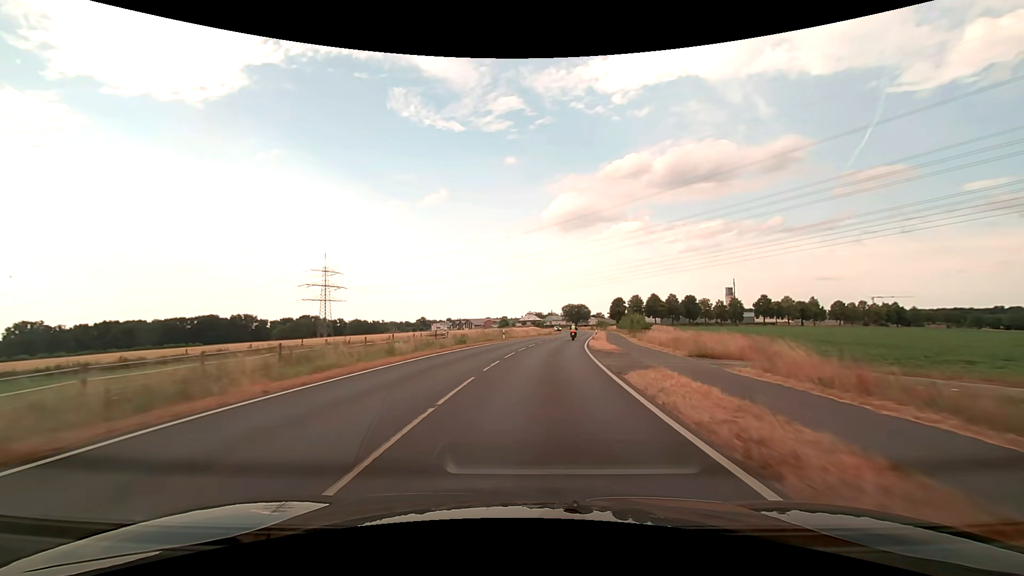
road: secondary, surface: asphalt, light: Day
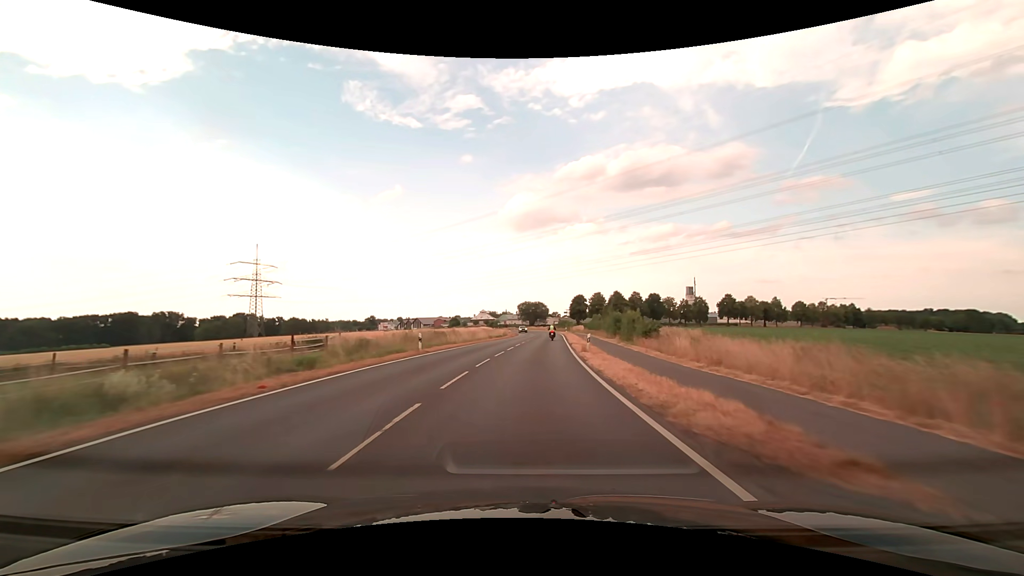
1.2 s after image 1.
(+1.0, +22.0) m; +5°
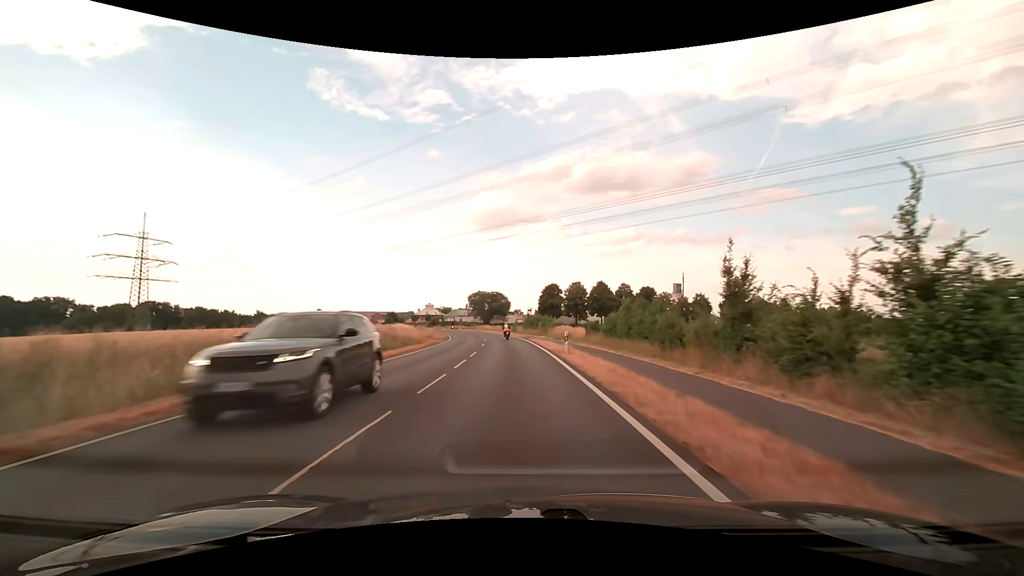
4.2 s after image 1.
(+2.7, +54.6) m; +4°
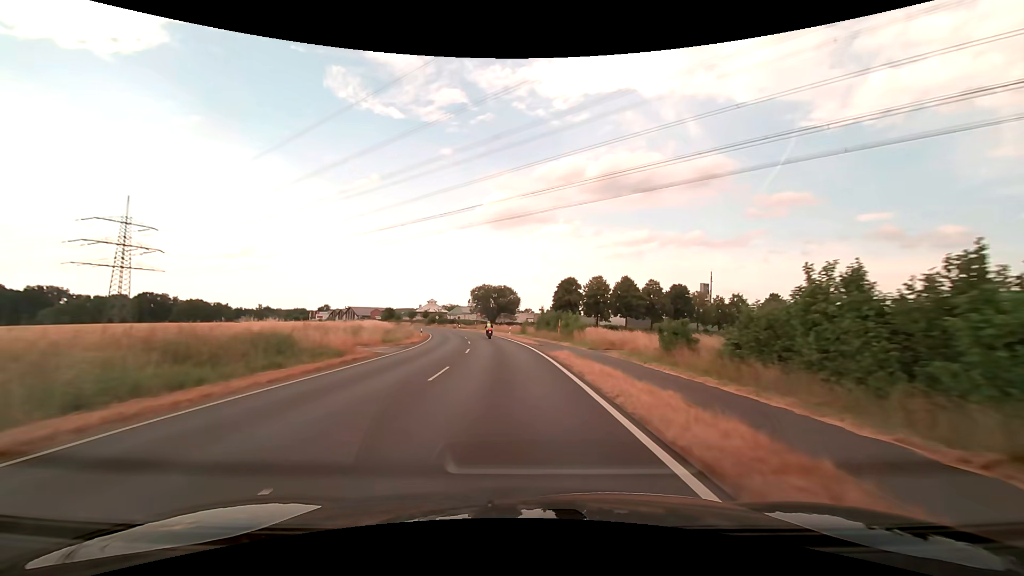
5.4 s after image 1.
(-0.2, +21.8) m; -1°
(0, +10) (0, +20) (-1, +30) (-2, +40) (-3, +50) (-5, +60) (-7, +70) (-9, +79) (-12, +89) (-15, +99) m
